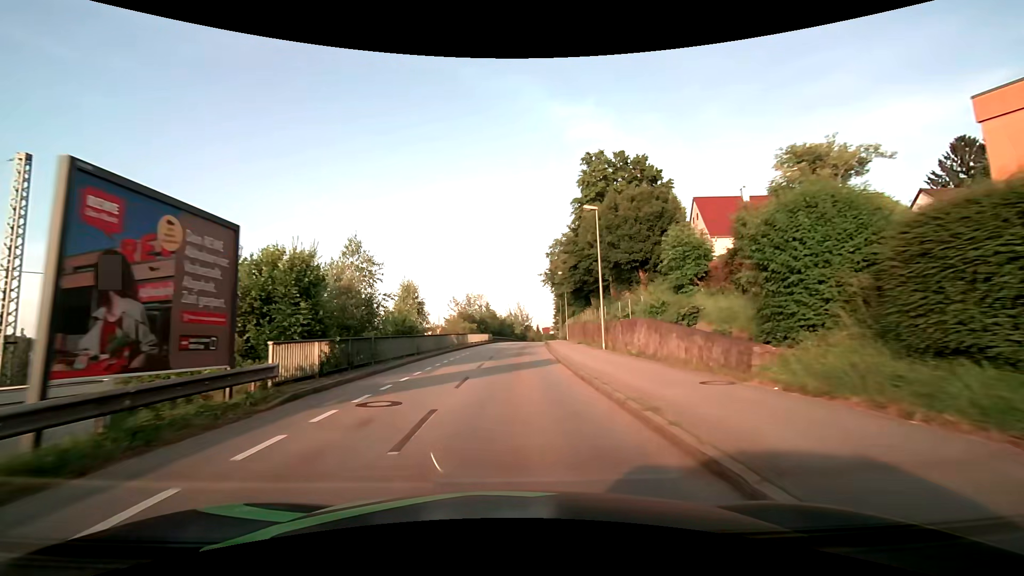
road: residential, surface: asphalt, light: Day
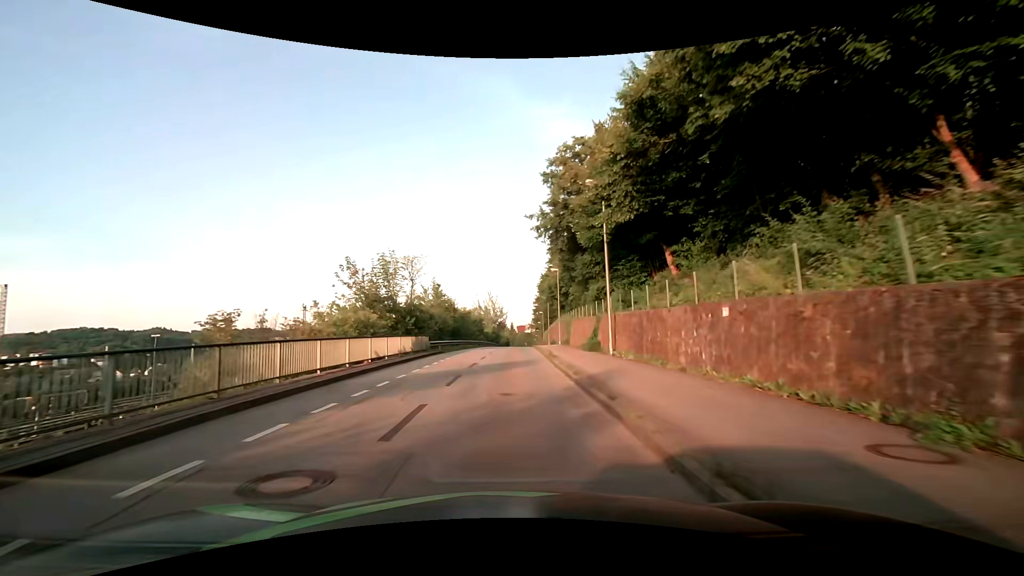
(+1.2, +35.5) m; +3°
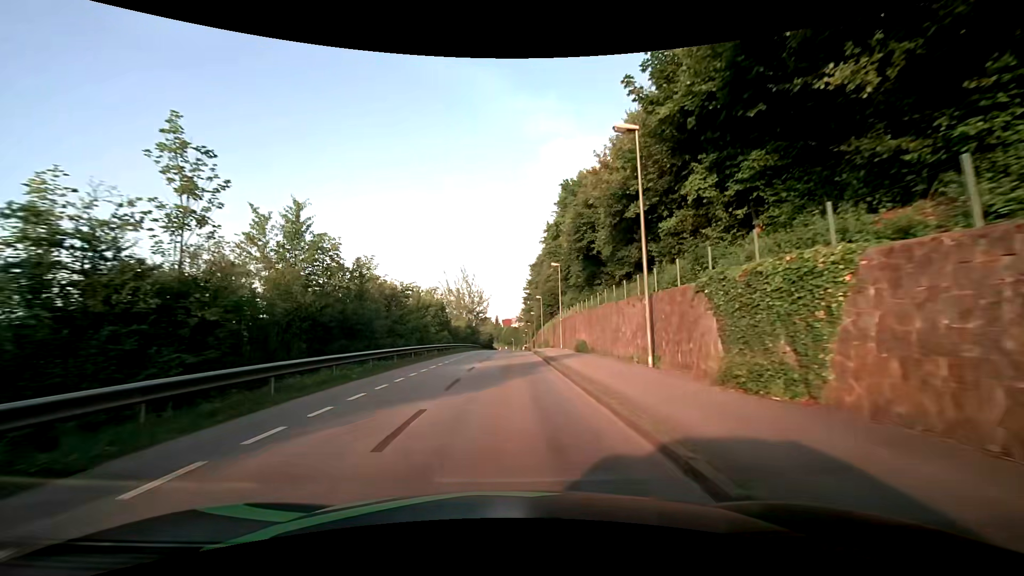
(+0.5, +36.4) m; +2°
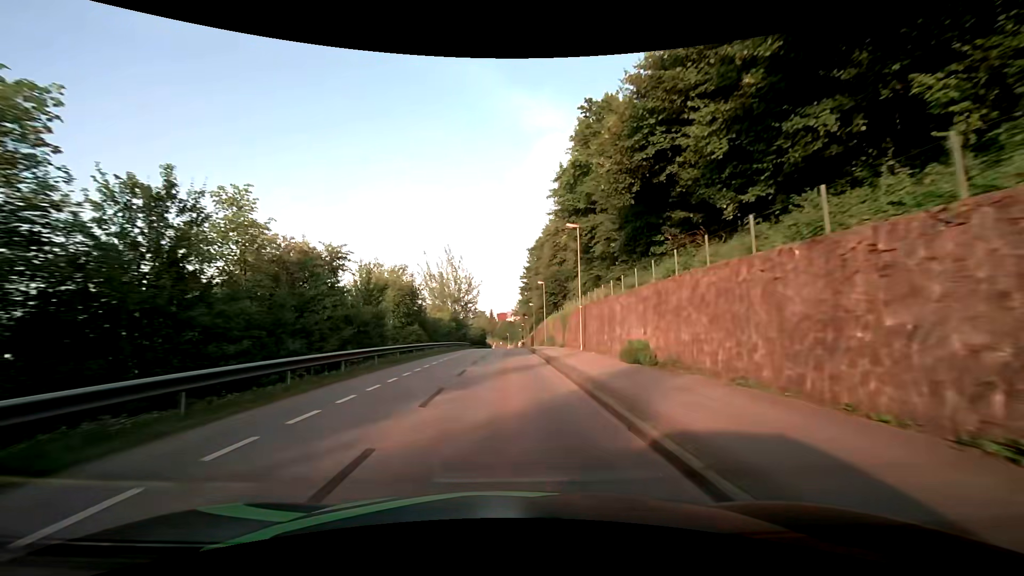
(0.0, +15.1) m; 0°
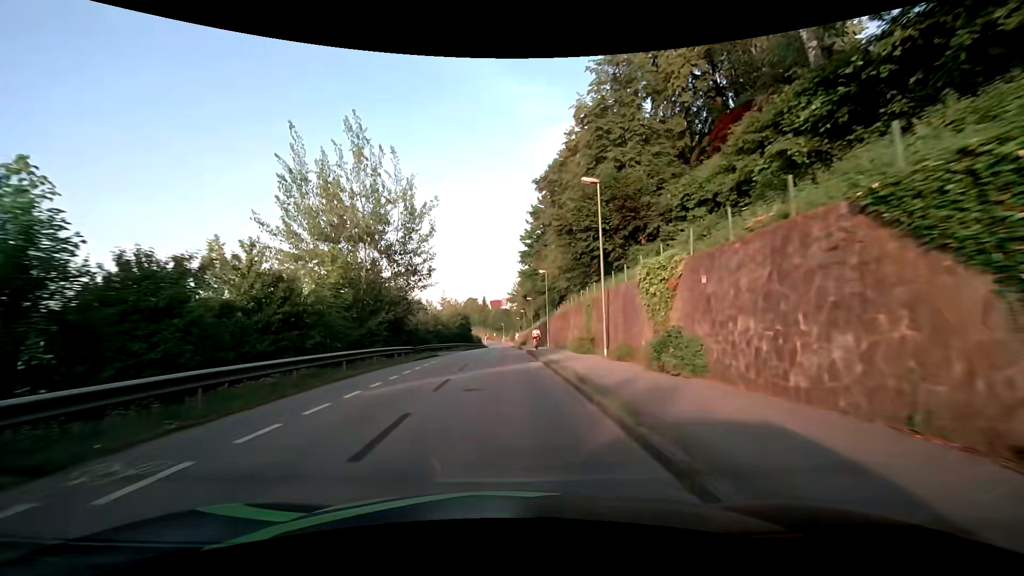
(+0.2, +39.7) m; 0°
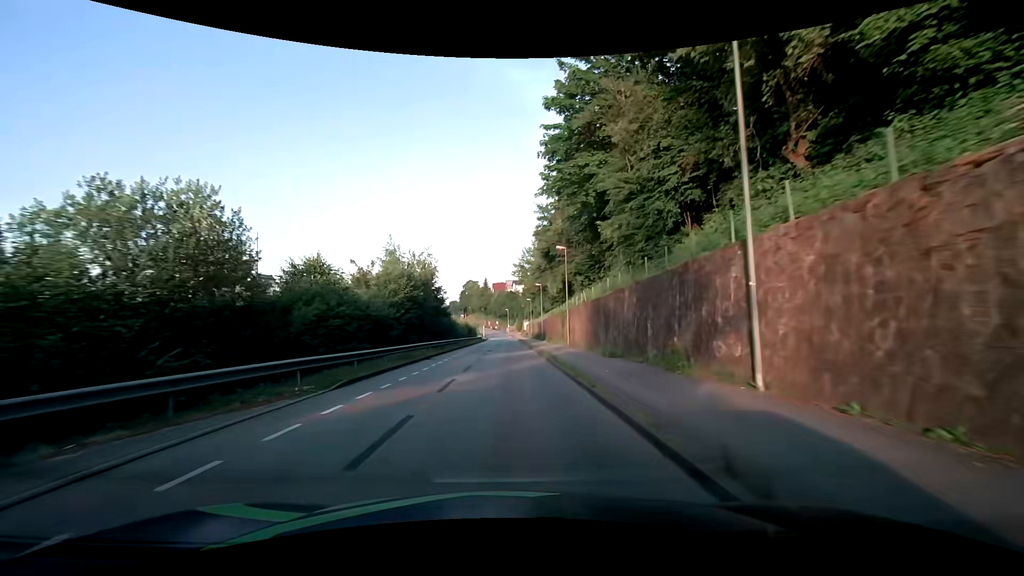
(-0.3, +42.4) m; -1°
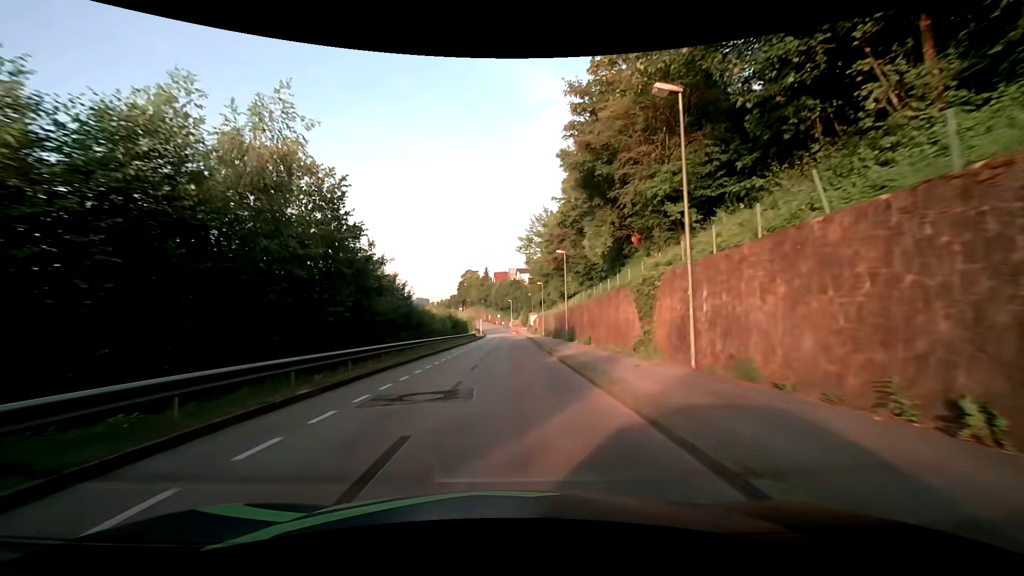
(+0.1, +25.6) m; 0°
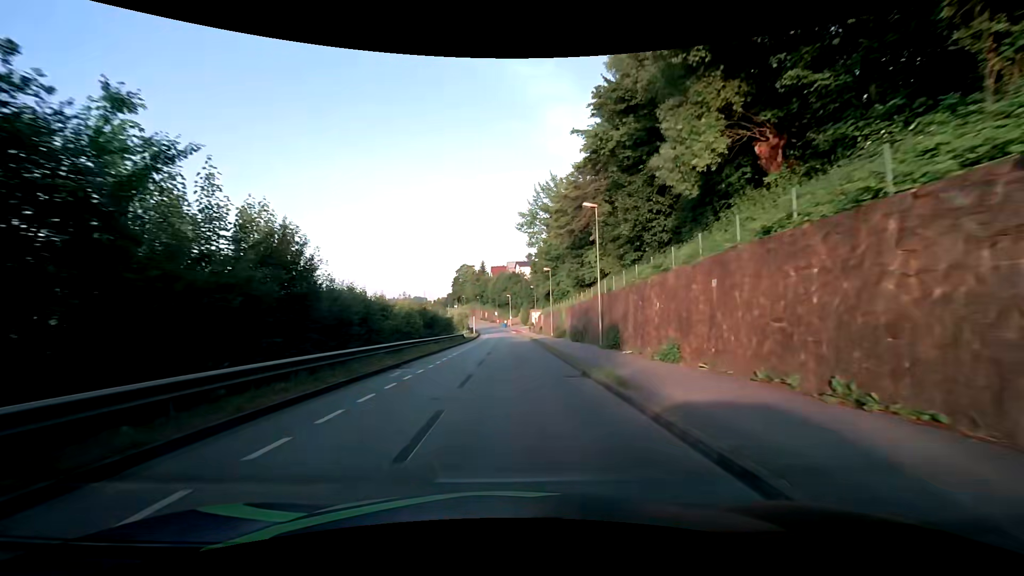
(0.0, +16.3) m; 0°
(0, +10) (0, +20) (0, +30) (0, +40) (+1, +50) (+1, +60) (+1, +70) (0, +80) (0, +90) (-1, +100) m
